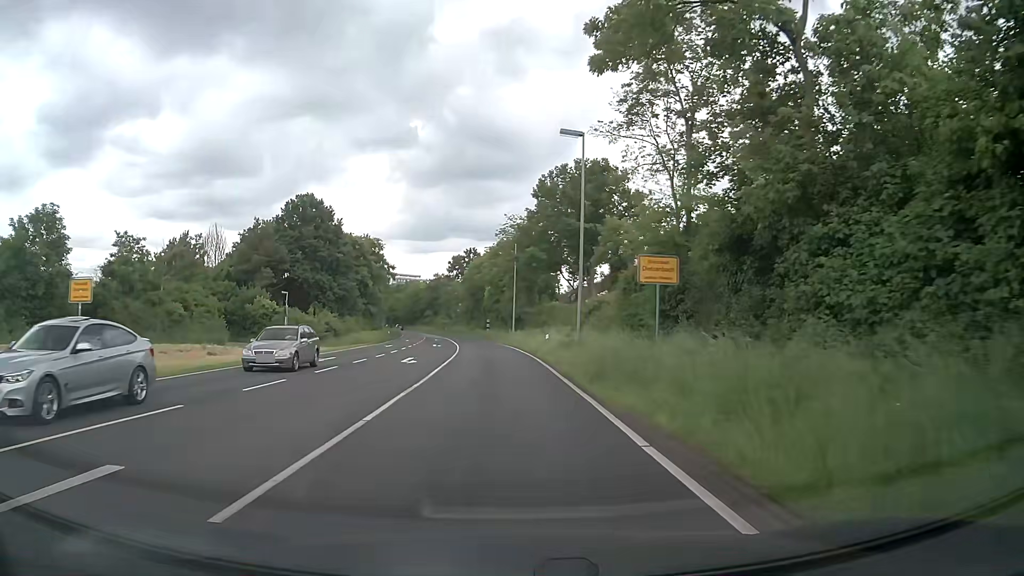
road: primary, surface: asphalt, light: Day
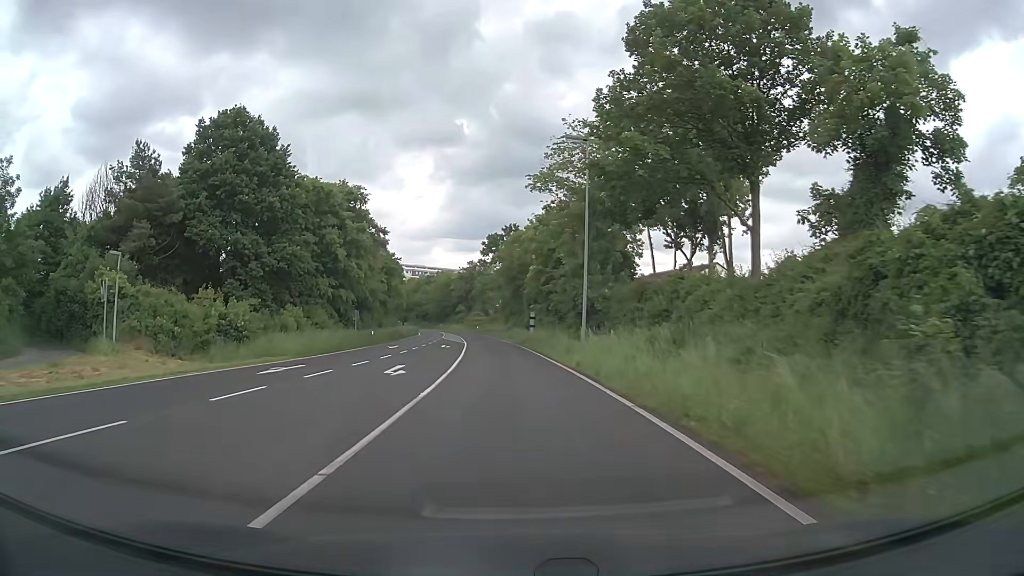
(-1.0, +33.1) m; -4°
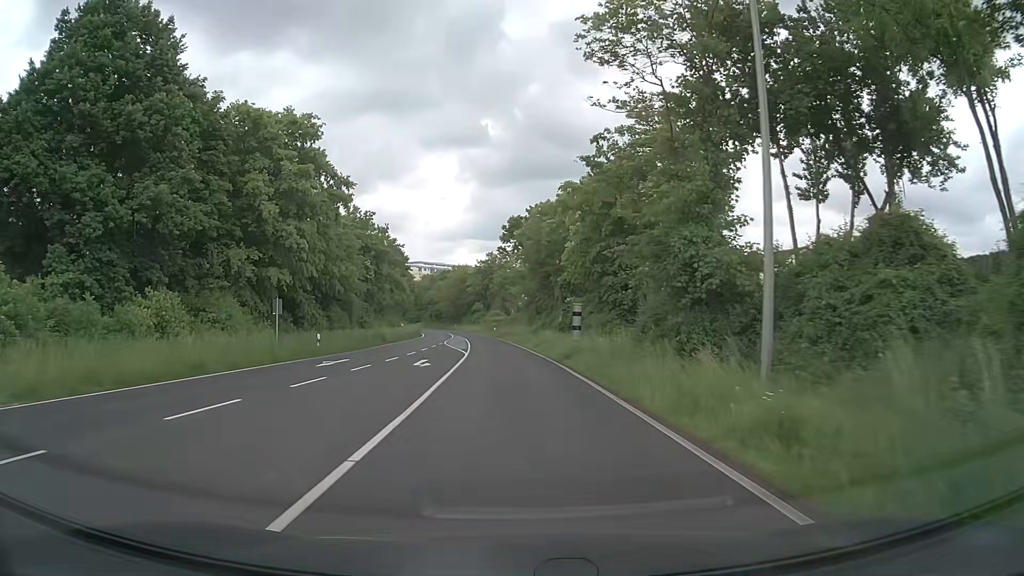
(-0.4, +20.6) m; -2°
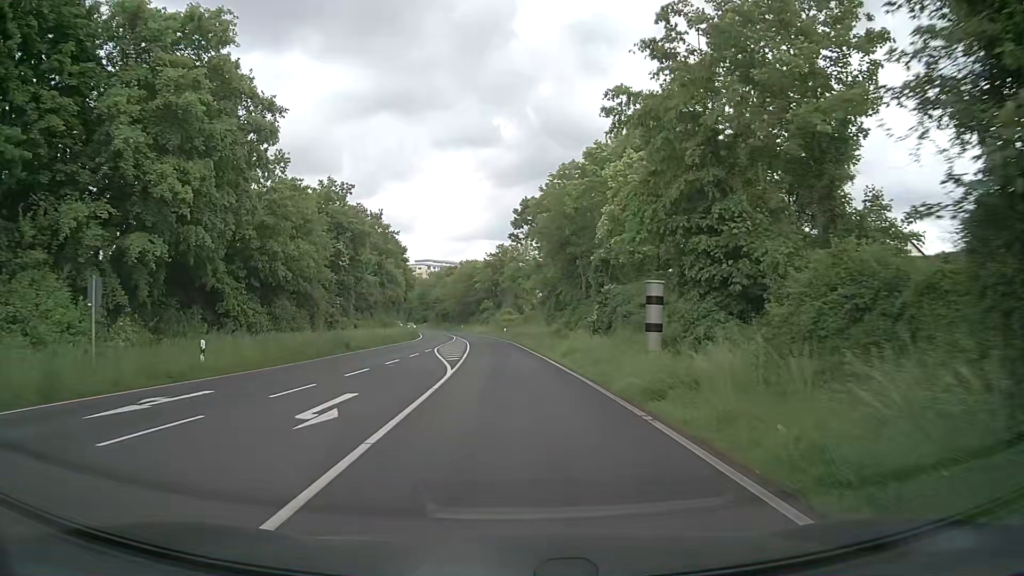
(-0.1, +14.5) m; -2°
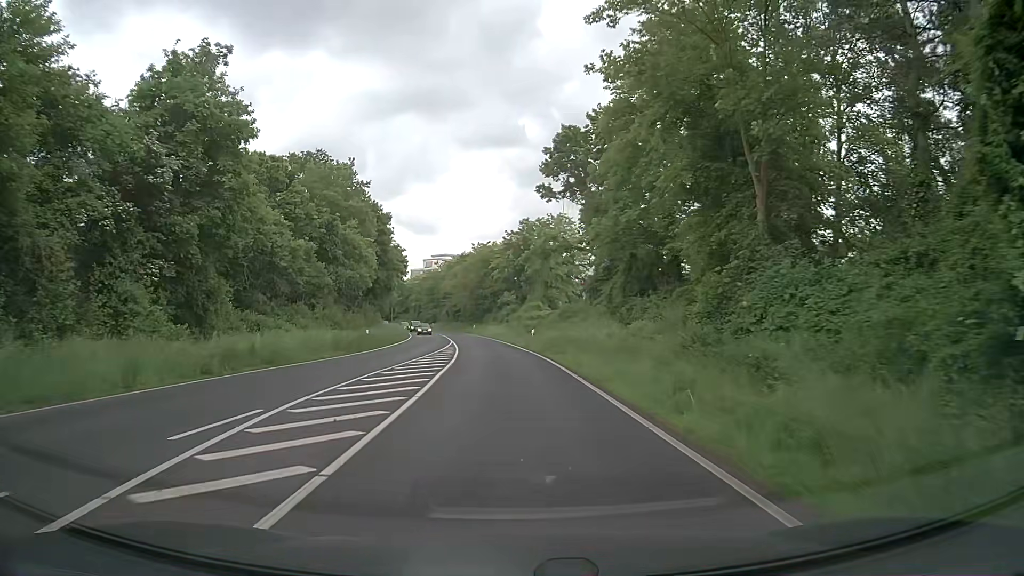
(-0.4, +30.0) m; -1°
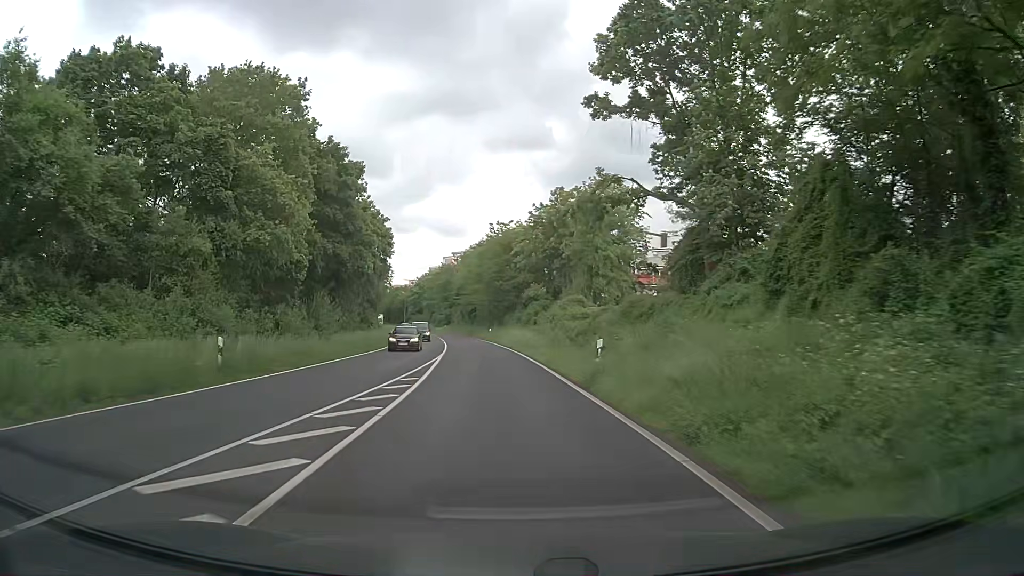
(-0.6, +23.2) m; -3°
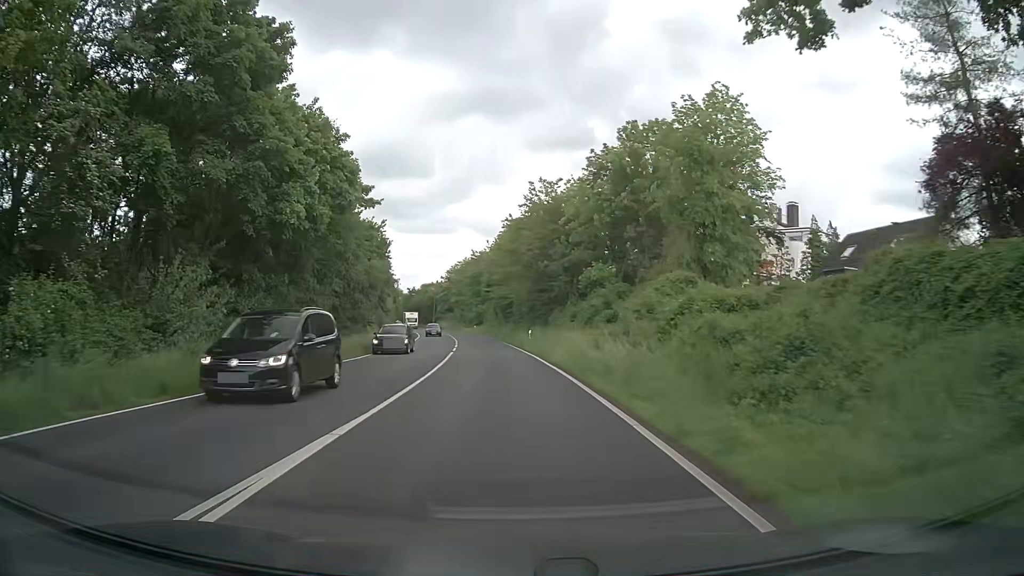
(-0.5, +23.6) m; -3°
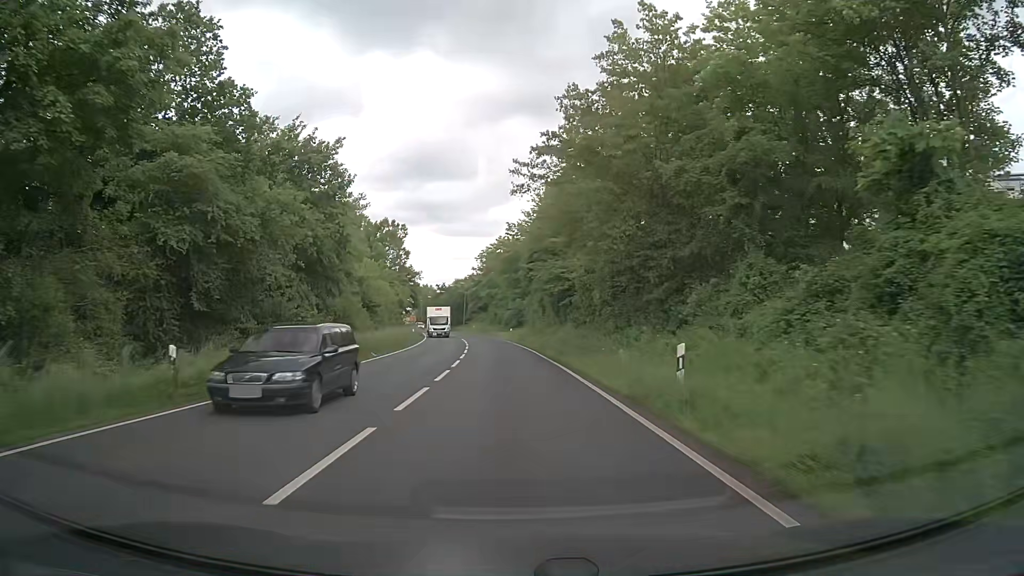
(-1.2, +31.9) m; -4°
